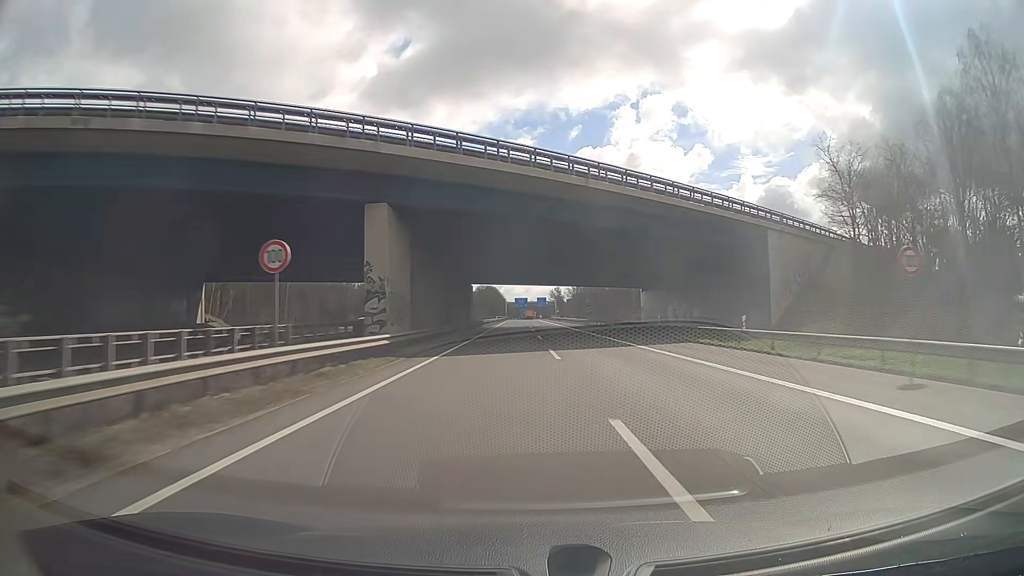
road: motorway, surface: asphalt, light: Day
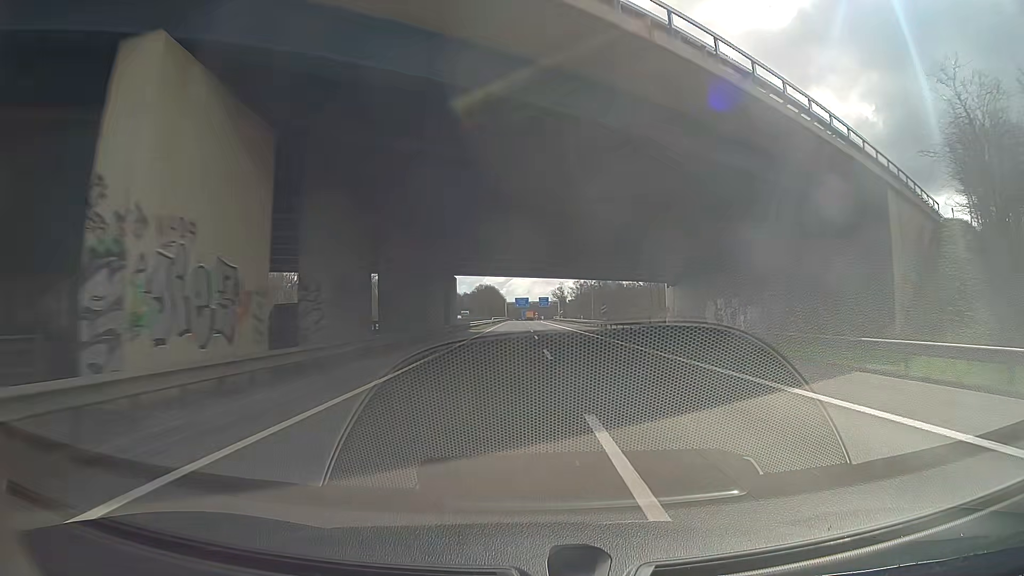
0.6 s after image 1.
(0.0, +17.7) m; 0°
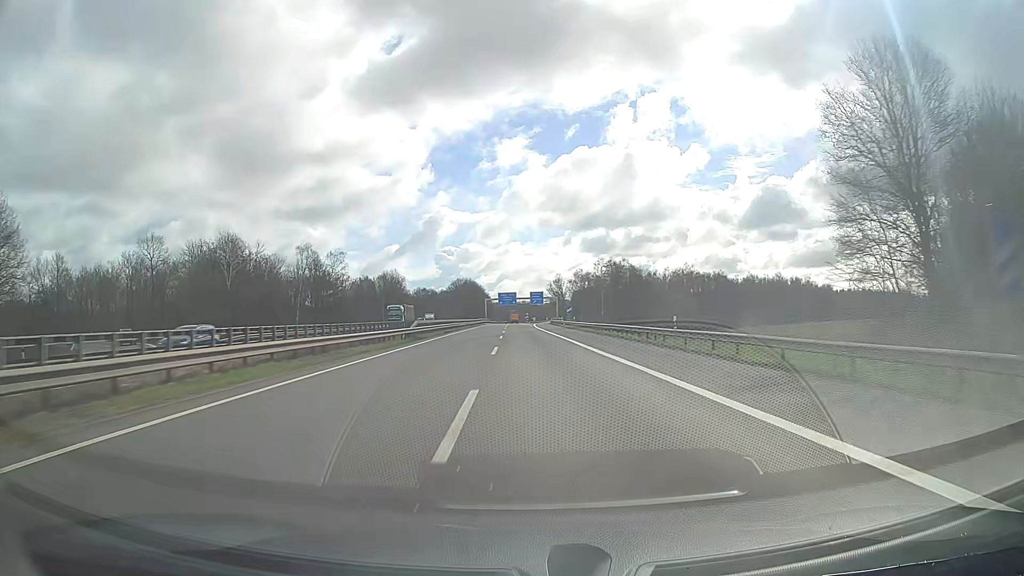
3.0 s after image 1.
(+0.3, +68.7) m; +1°
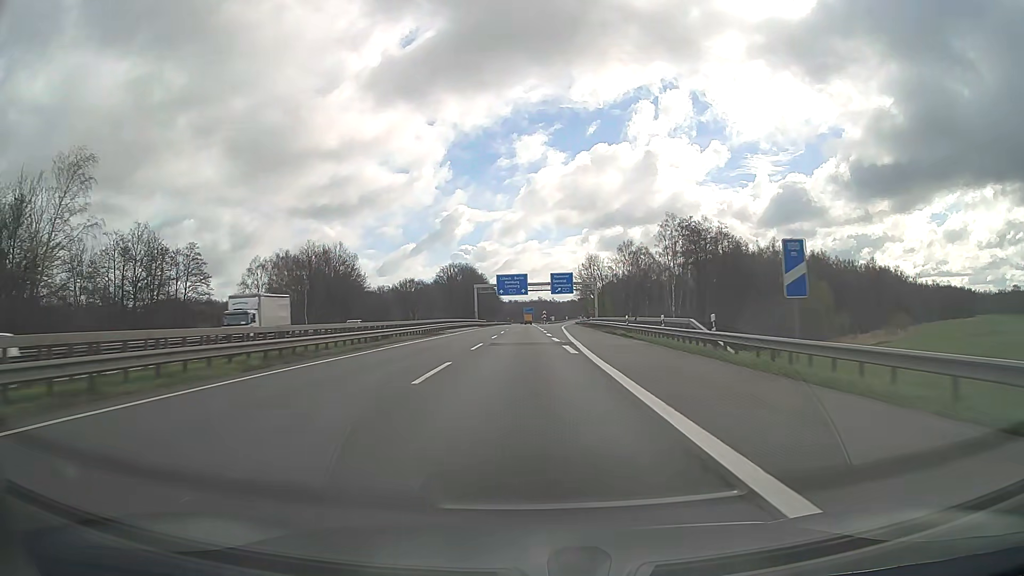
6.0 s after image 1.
(-1.2, +81.3) m; -2°
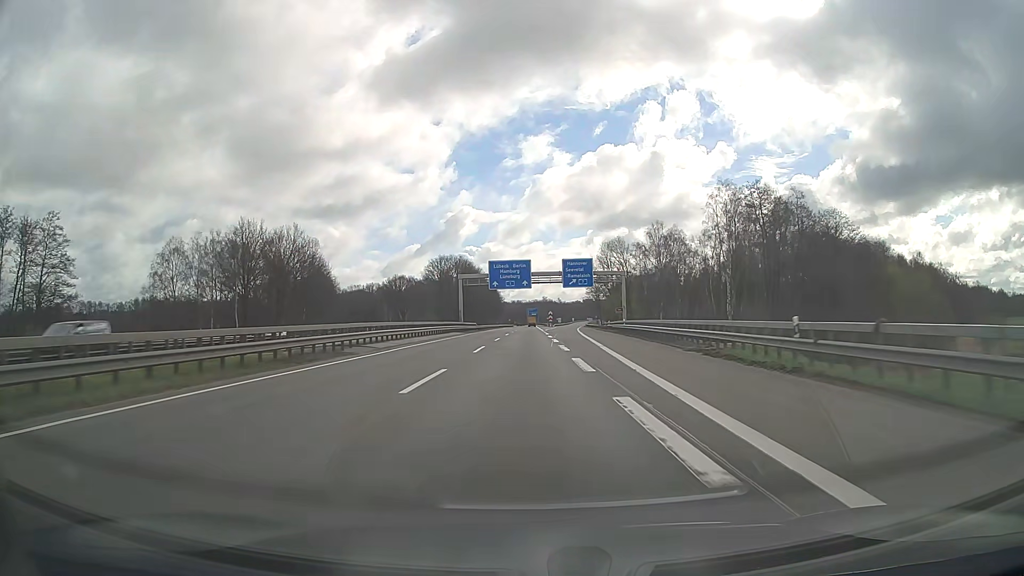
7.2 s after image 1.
(-0.1, +31.2) m; 0°
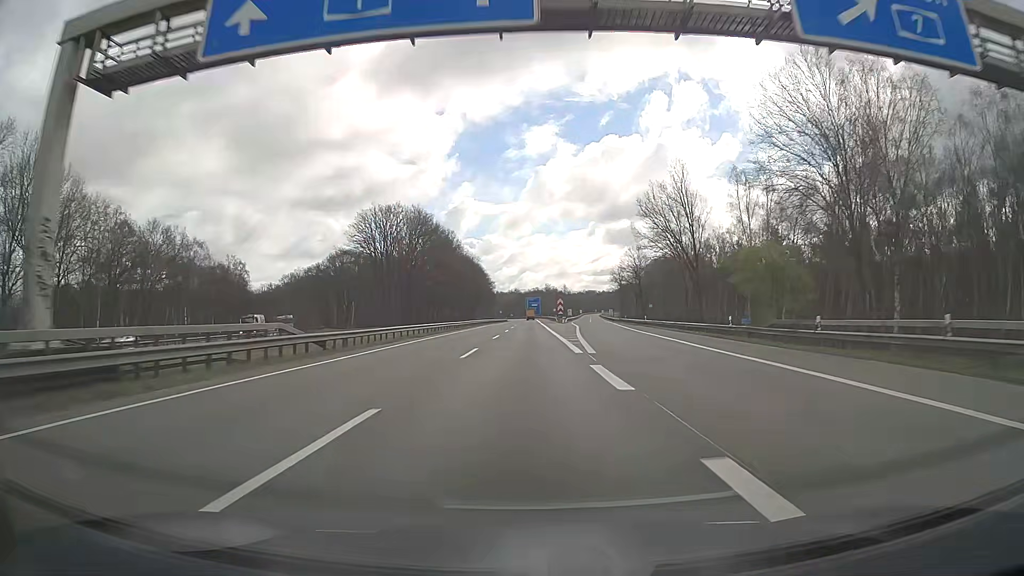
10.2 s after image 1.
(-0.1, +77.4) m; 0°
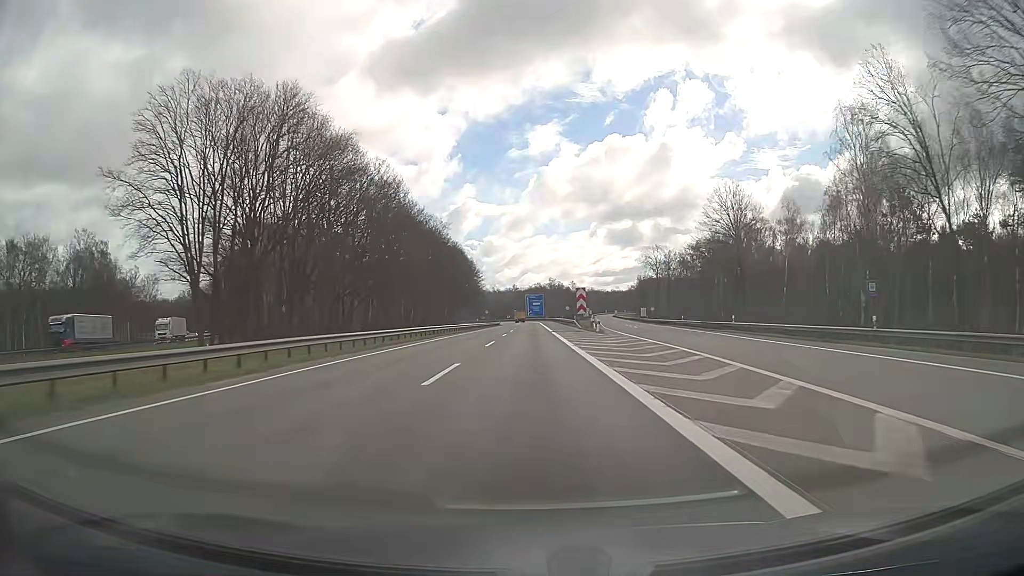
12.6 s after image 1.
(-0.2, +62.4) m; 0°
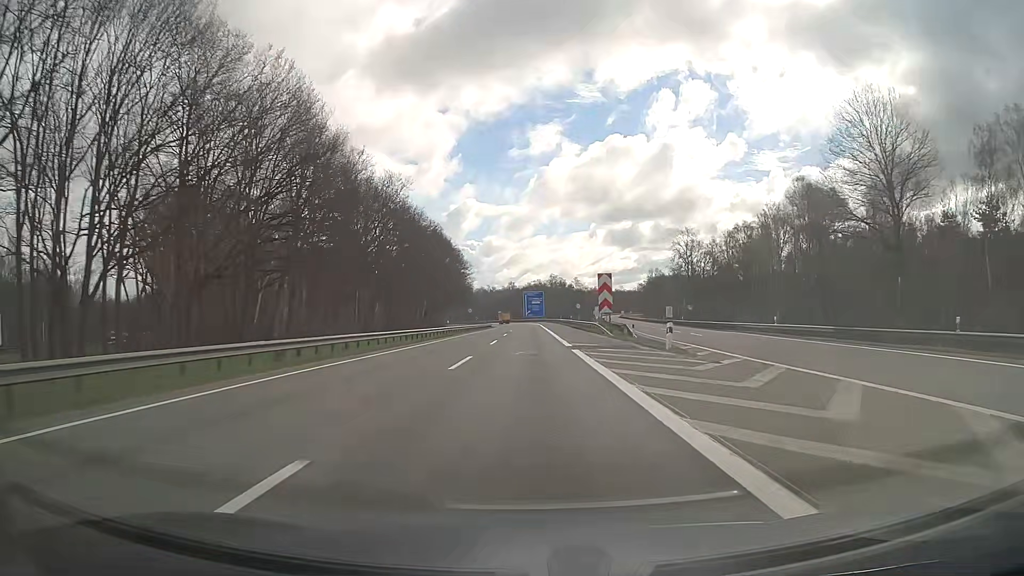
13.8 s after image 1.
(0.0, +31.4) m; 0°
